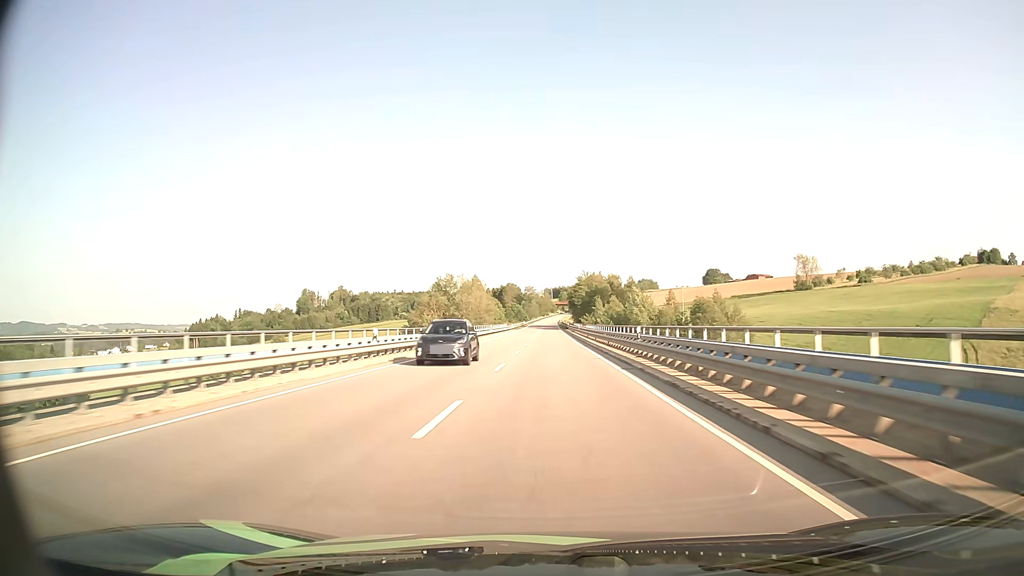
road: primary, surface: asphalt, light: Day
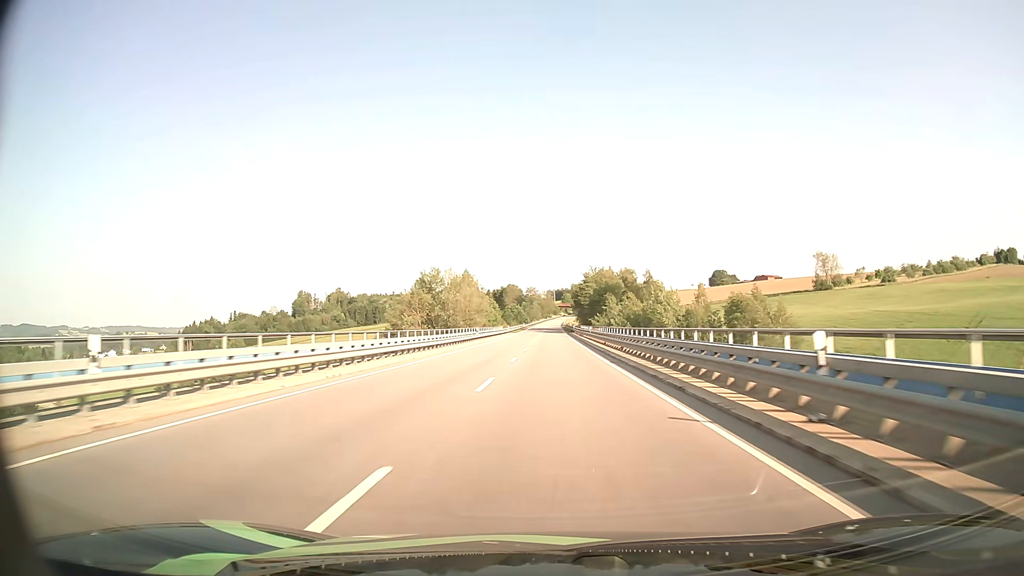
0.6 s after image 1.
(0.0, +17.4) m; 0°
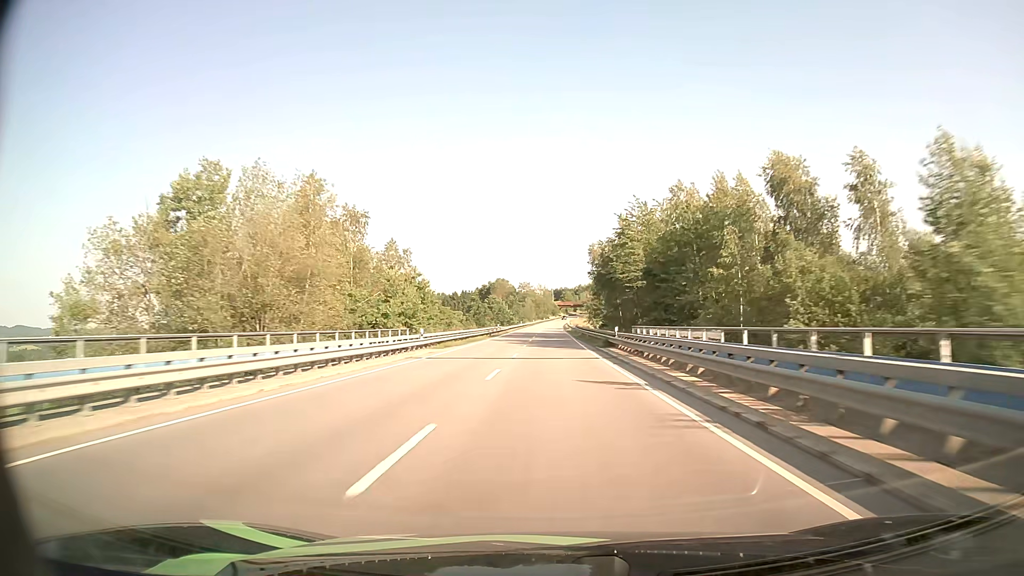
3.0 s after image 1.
(+0.1, +69.5) m; 0°
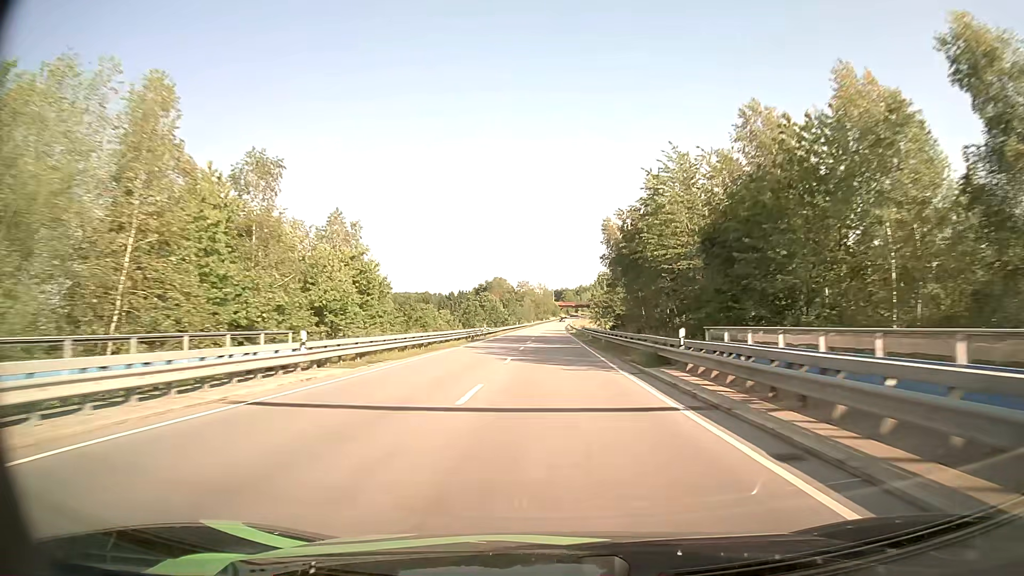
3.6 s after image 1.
(0.0, +17.4) m; 0°
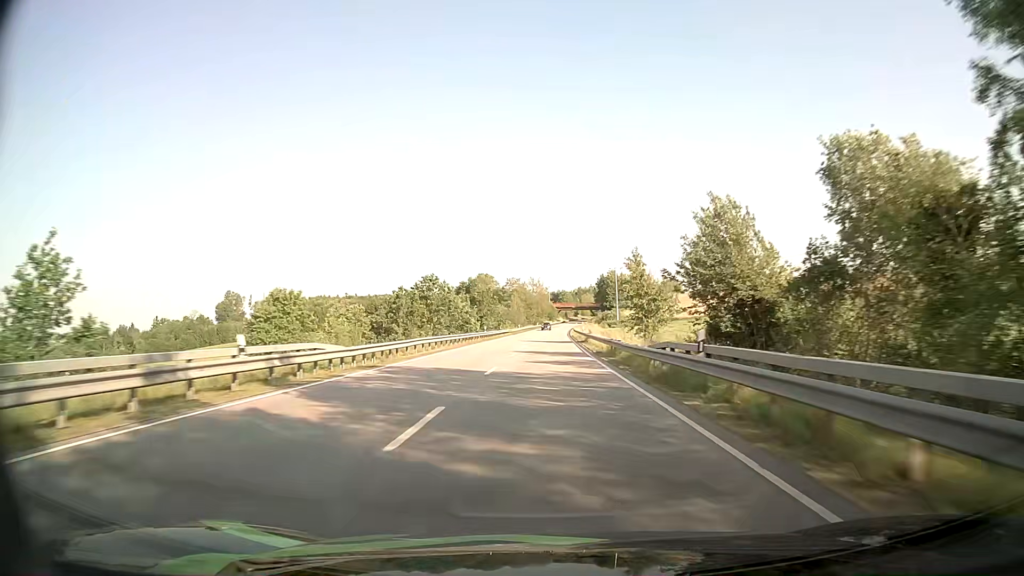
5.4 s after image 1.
(+0.2, +52.1) m; +1°
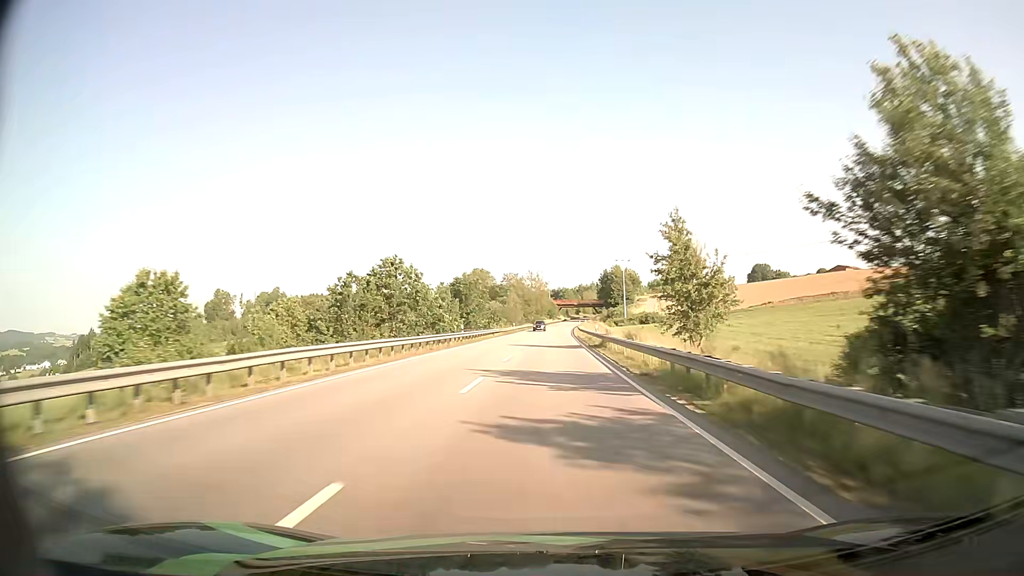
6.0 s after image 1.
(0.0, +17.4) m; 0°
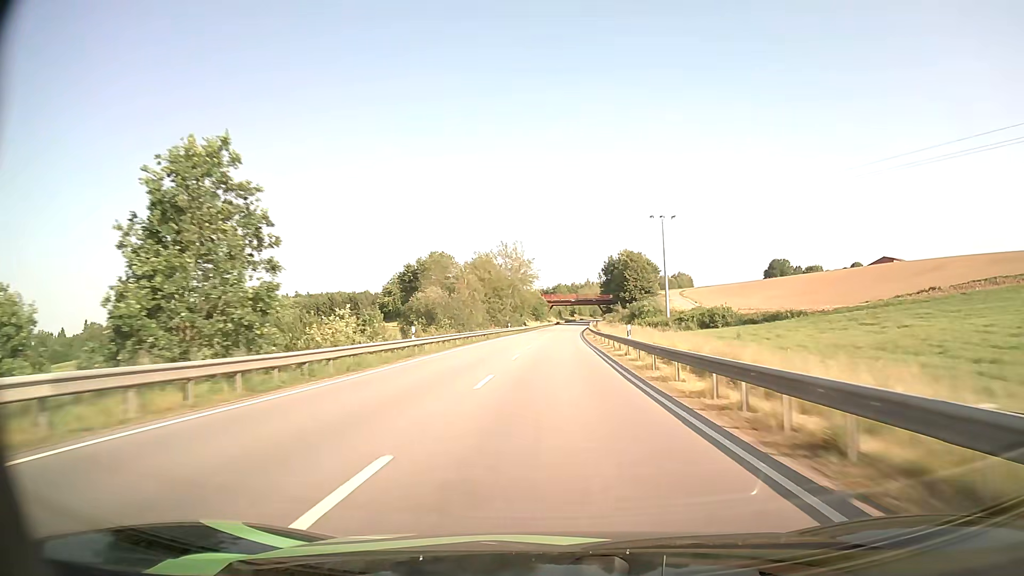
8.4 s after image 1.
(0.0, +69.4) m; 0°
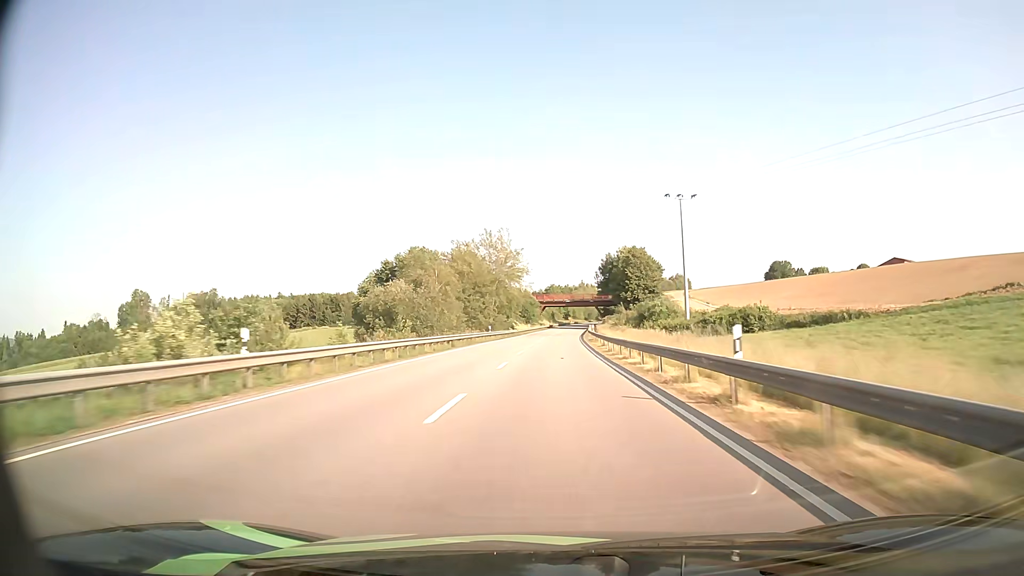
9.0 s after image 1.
(+0.1, +17.4) m; +1°
(0, +10) (0, +20) (0, +30) (0, +40) (+1, +50) (+1, +60) (+1, +70) (+2, +80) (+2, +90) (+3, +100) m
